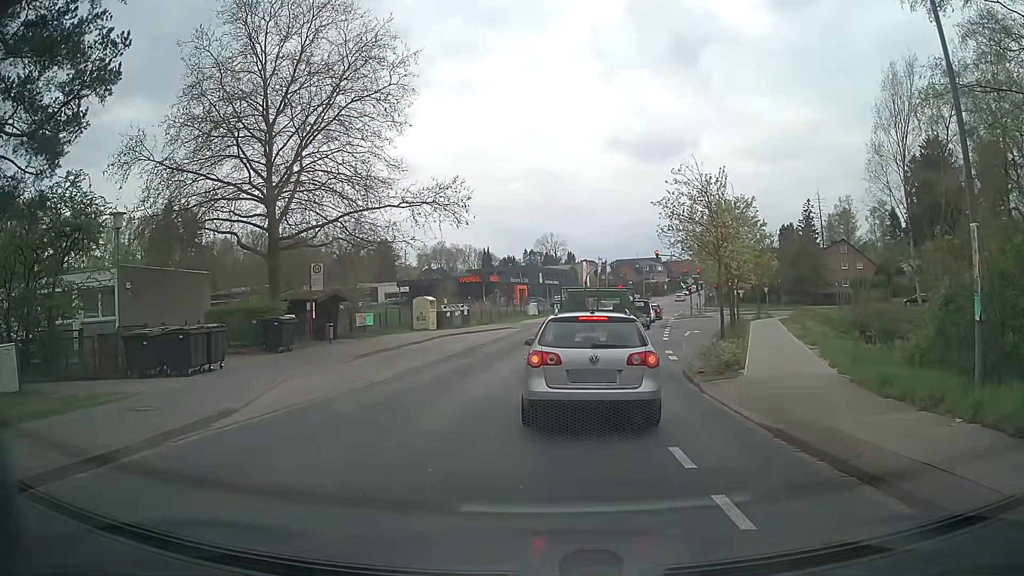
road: tertiary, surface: asphalt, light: Day
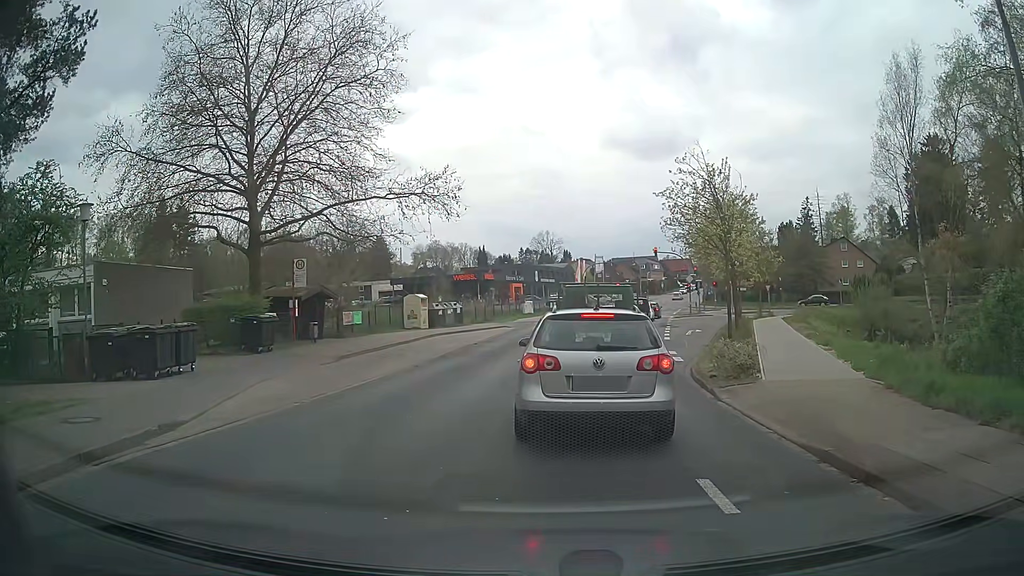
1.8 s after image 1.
(0.0, +1.5) m; 0°
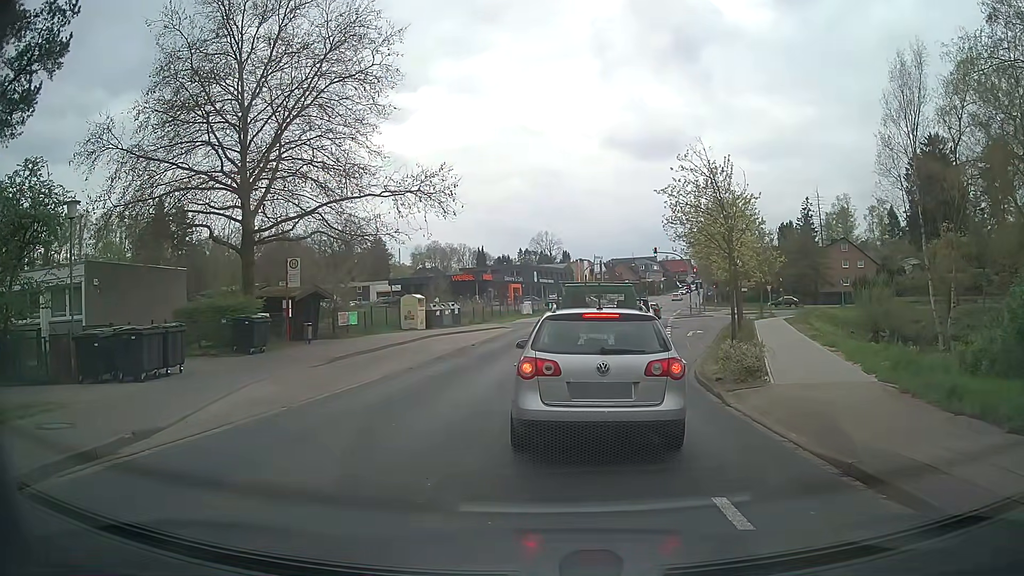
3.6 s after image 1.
(0.0, +0.6) m; 0°
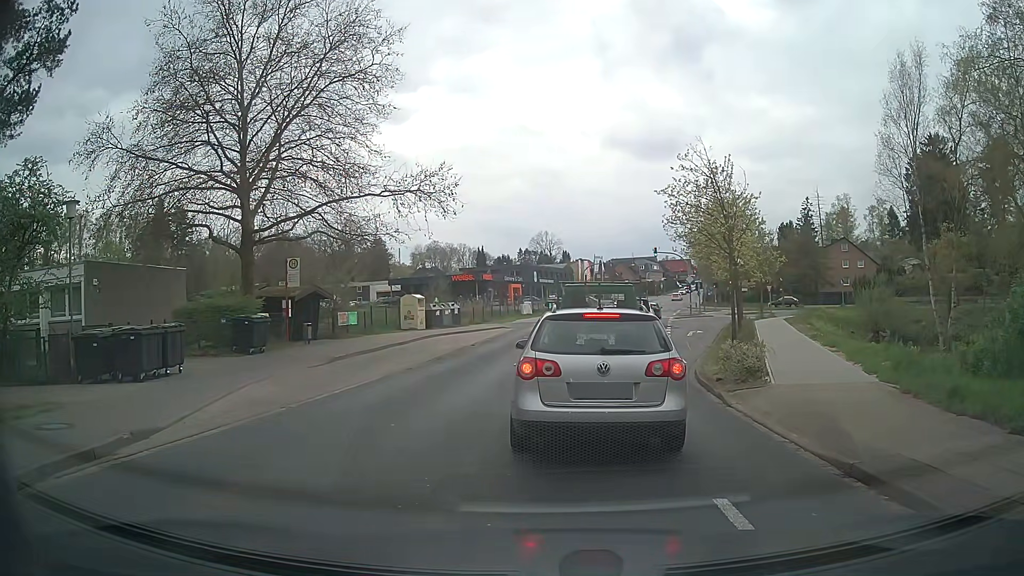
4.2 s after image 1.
(0.0, +0.1) m; 0°
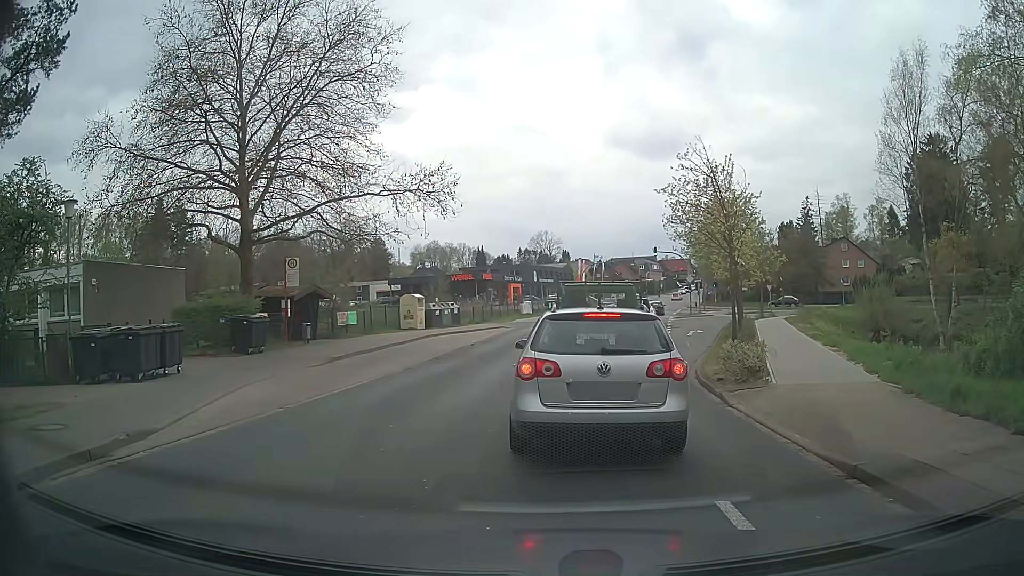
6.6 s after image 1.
(0.0, +0.1) m; 0°
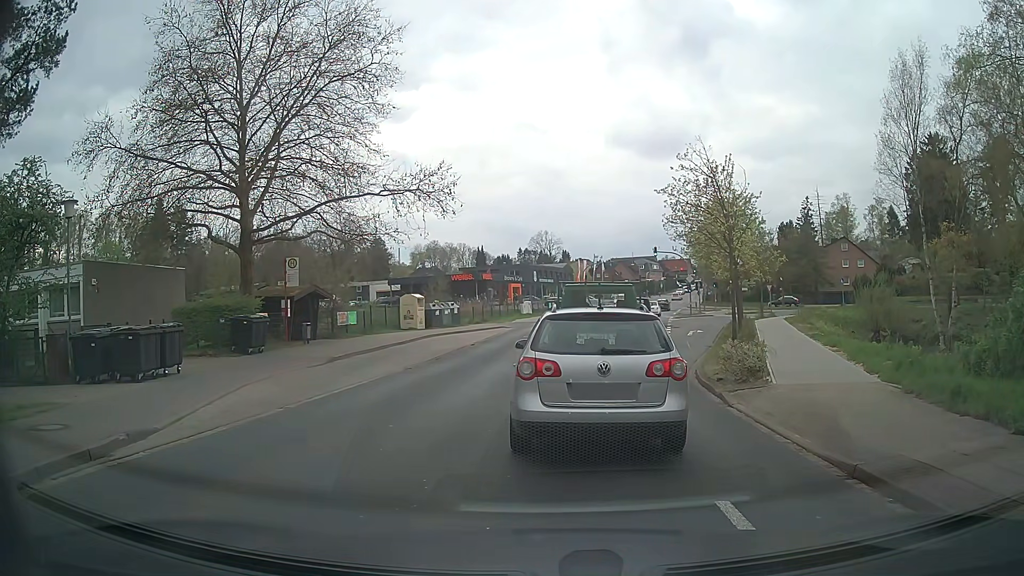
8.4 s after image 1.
(0.0, 0.0) m; 0°
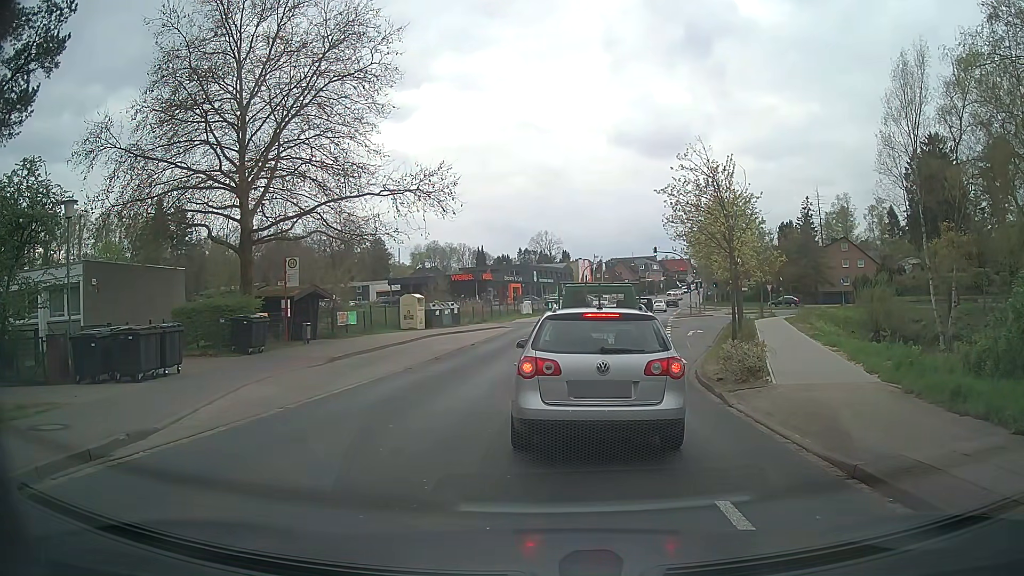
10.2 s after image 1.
(0.0, 0.0) m; 0°
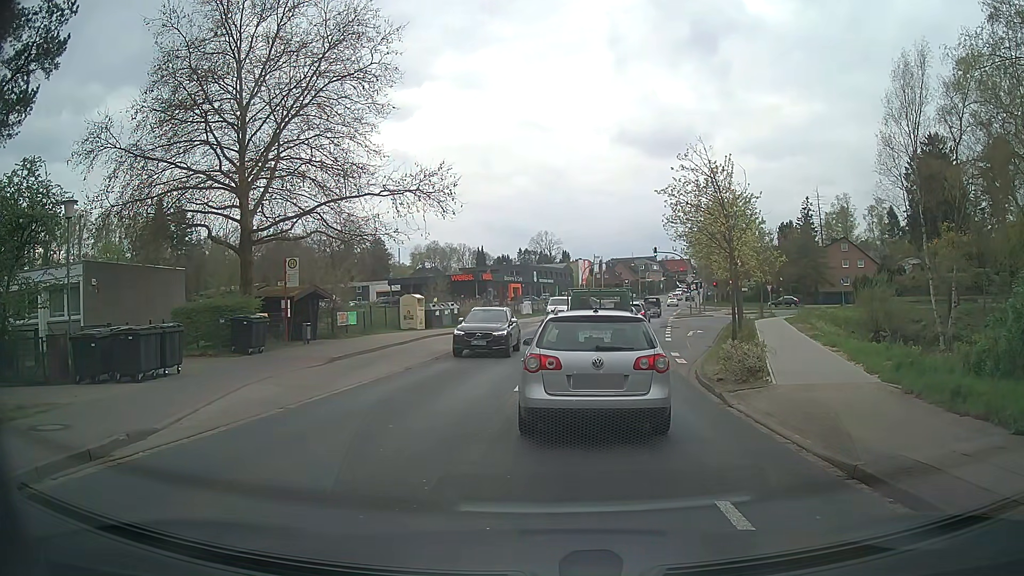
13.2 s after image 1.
(0.0, 0.0) m; 0°
(0, +10) (+1, +20) (+3, +30) (+5, +40) (+7, +49) (+9, +59) (+12, +69) (+14, +79) (+17, +88) (+19, +98) m
